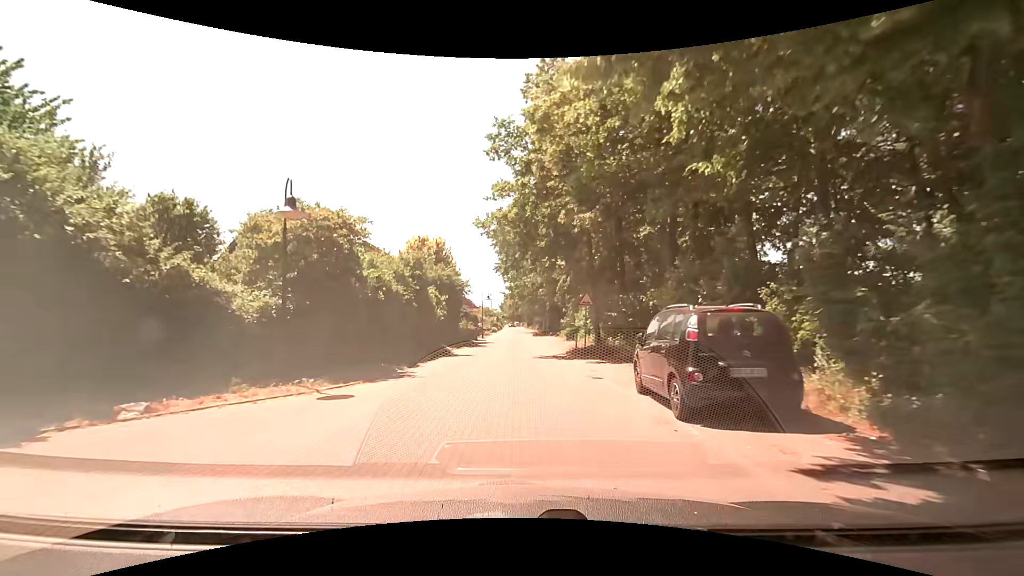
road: residential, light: Day
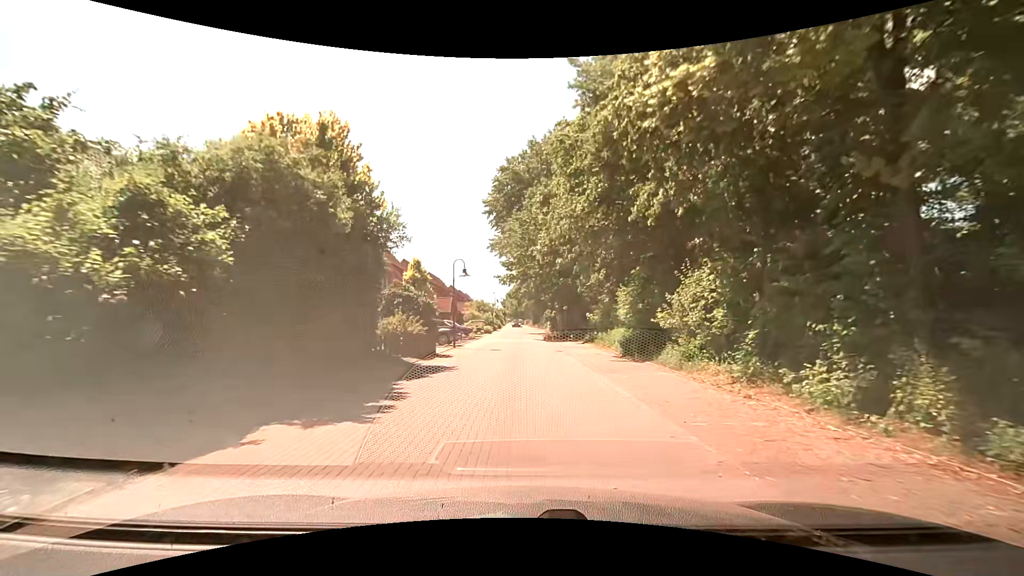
(-0.1, +22.8) m; -1°
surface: paving_stones
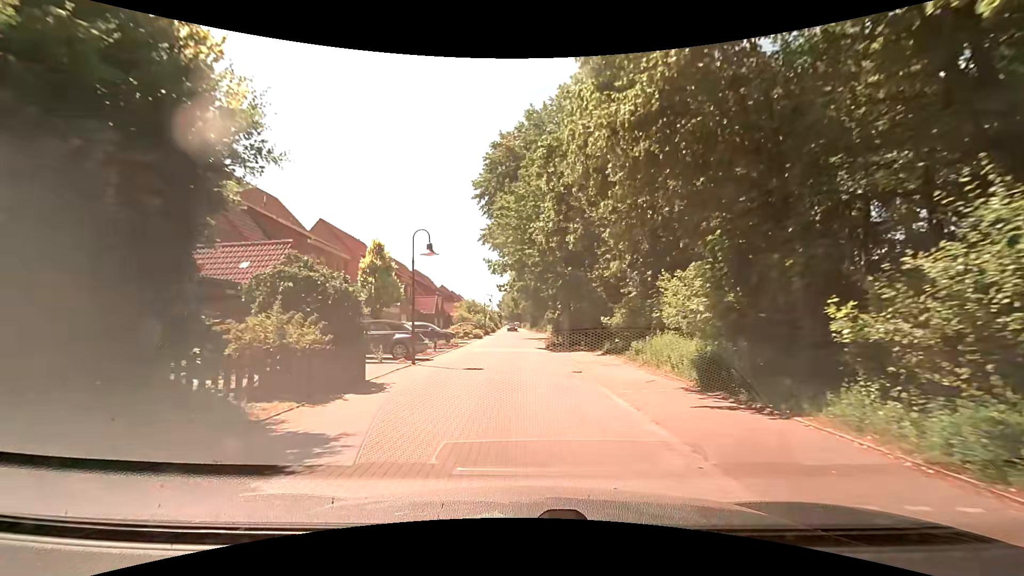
(+0.1, +9.2) m; 0°
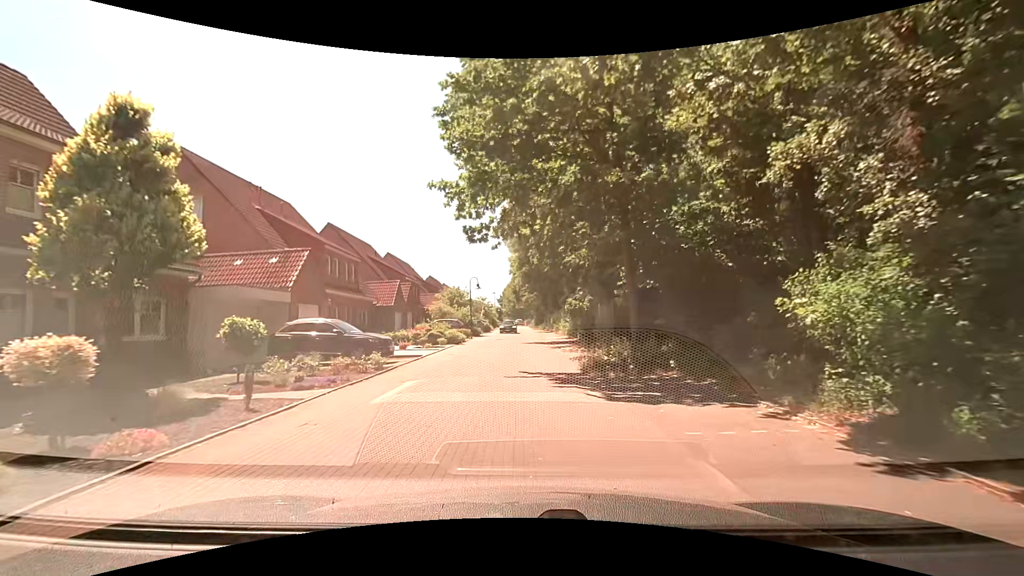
(+0.2, +17.9) m; 0°
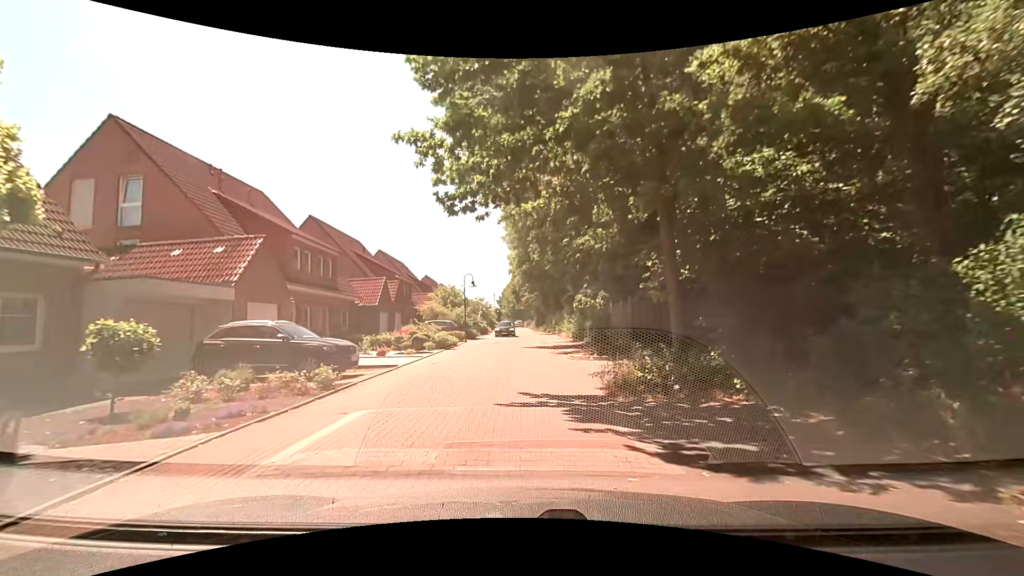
(0.0, +3.8) m; -1°
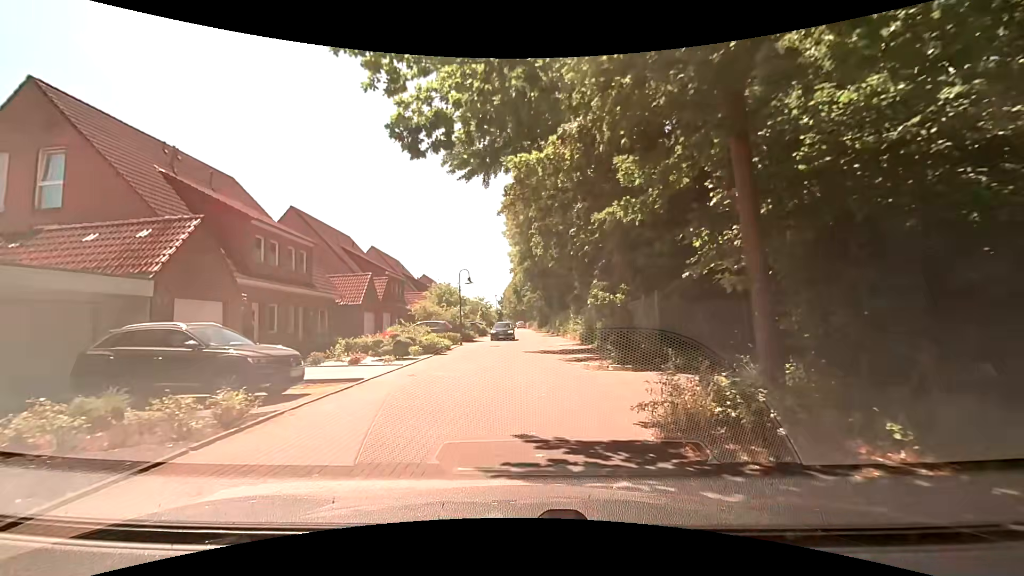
(+0.1, +3.6) m; +1°
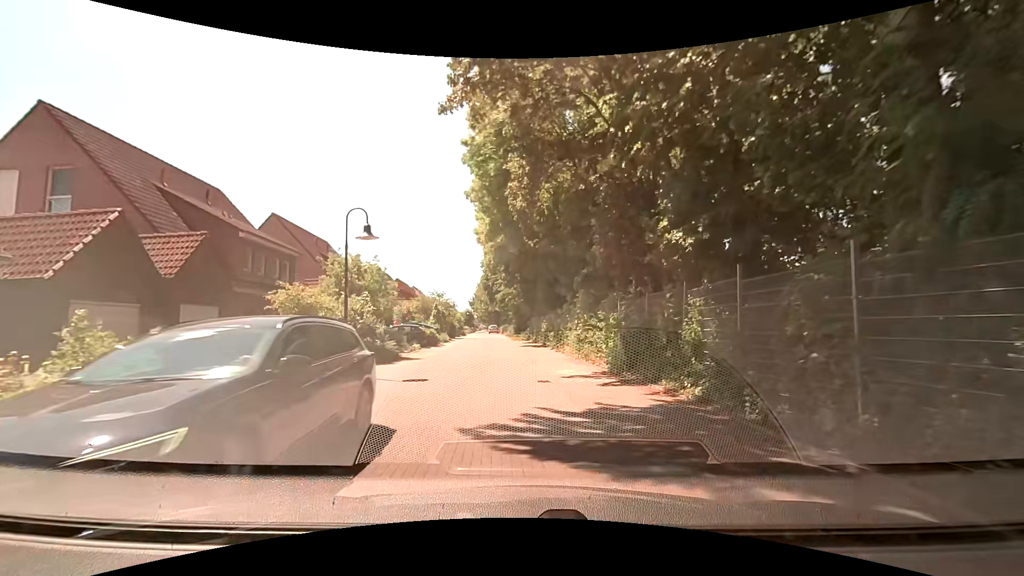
(+0.1, +17.7) m; +3°
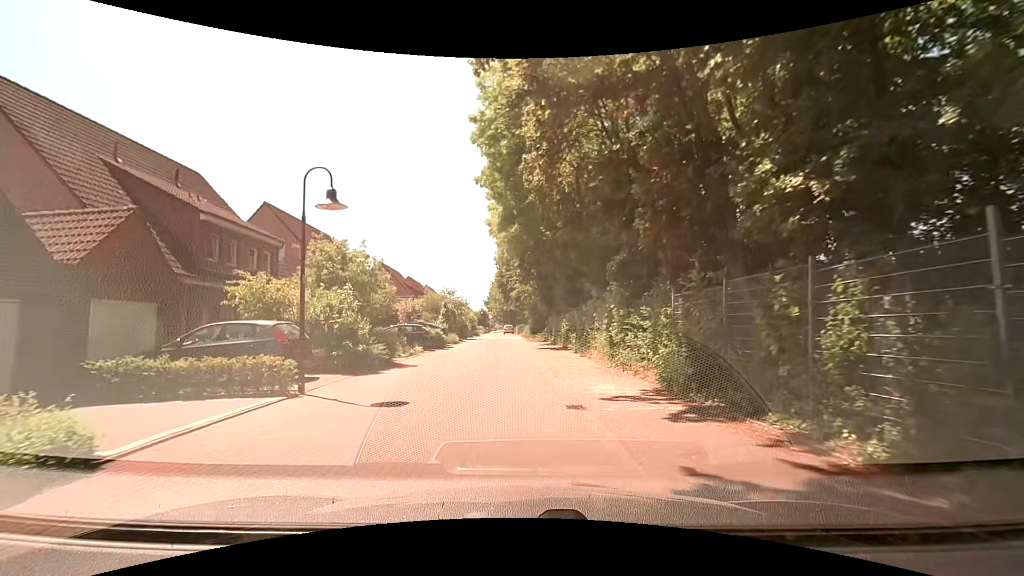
(0.0, +4.0) m; 0°
(-1, +10) (-2, +20) (-2, +30) (-3, +40) (-3, +50) (-4, +60) (-6, +70) (-7, +80) (-8, +90) (-8, +100) m
